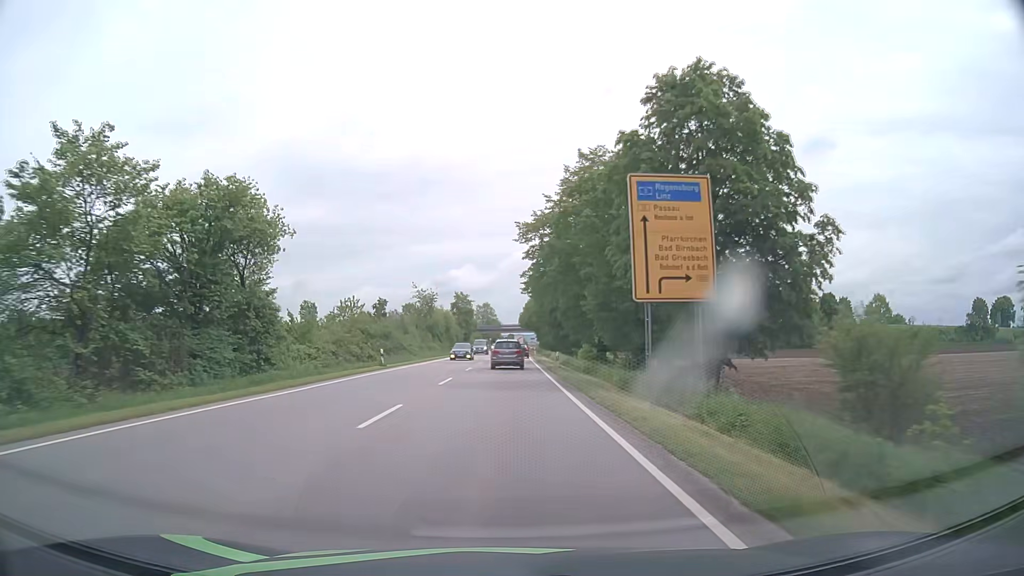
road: primary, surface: asphalt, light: Day
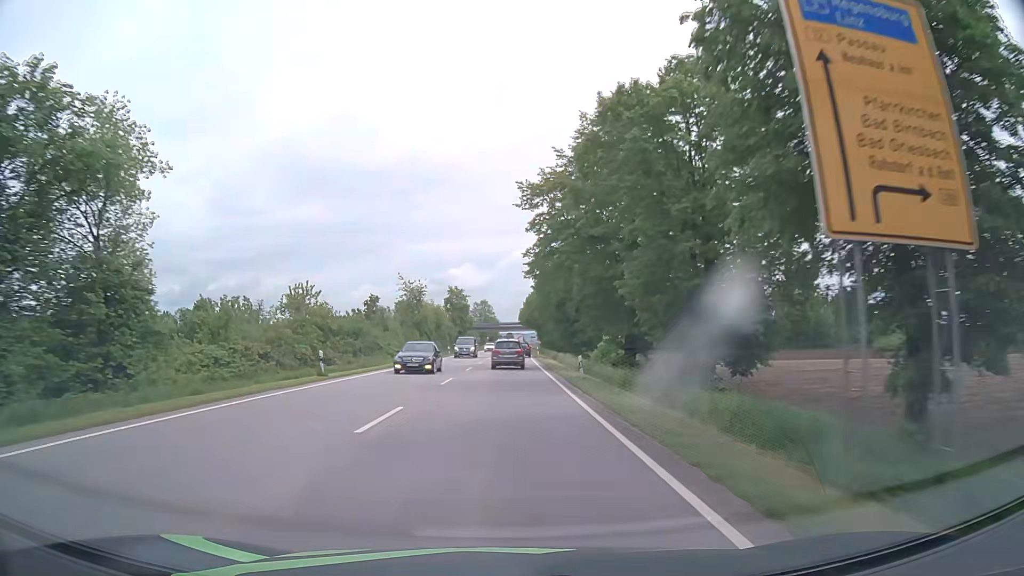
(0.0, +12.2) m; 0°
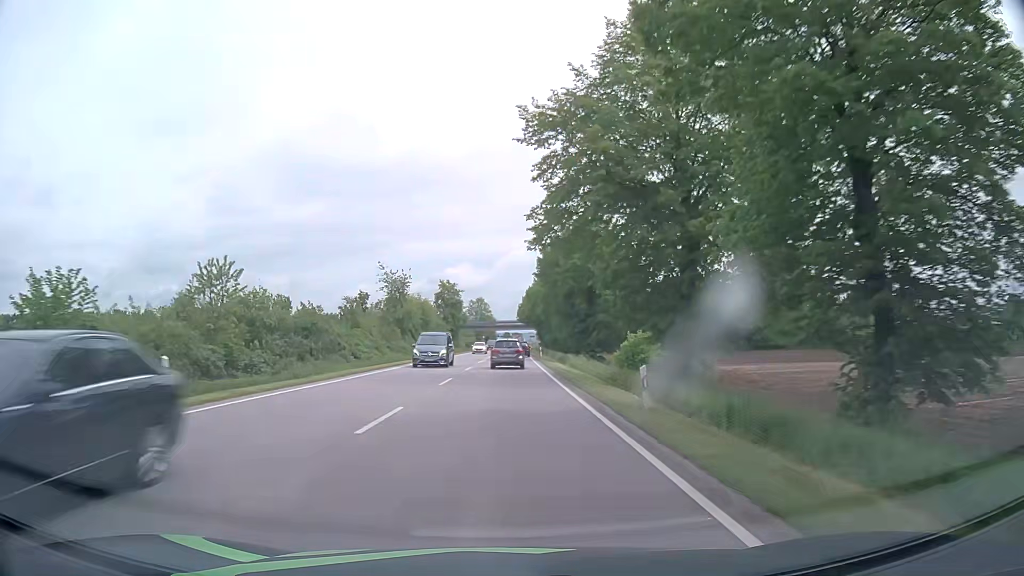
(0.0, +12.1) m; 0°
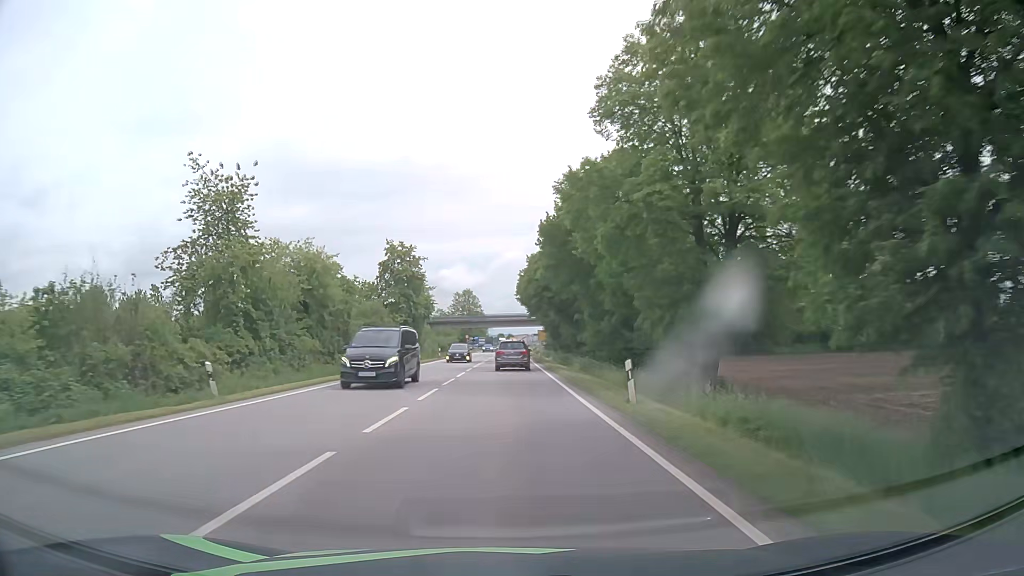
(+0.3, +47.4) m; 0°
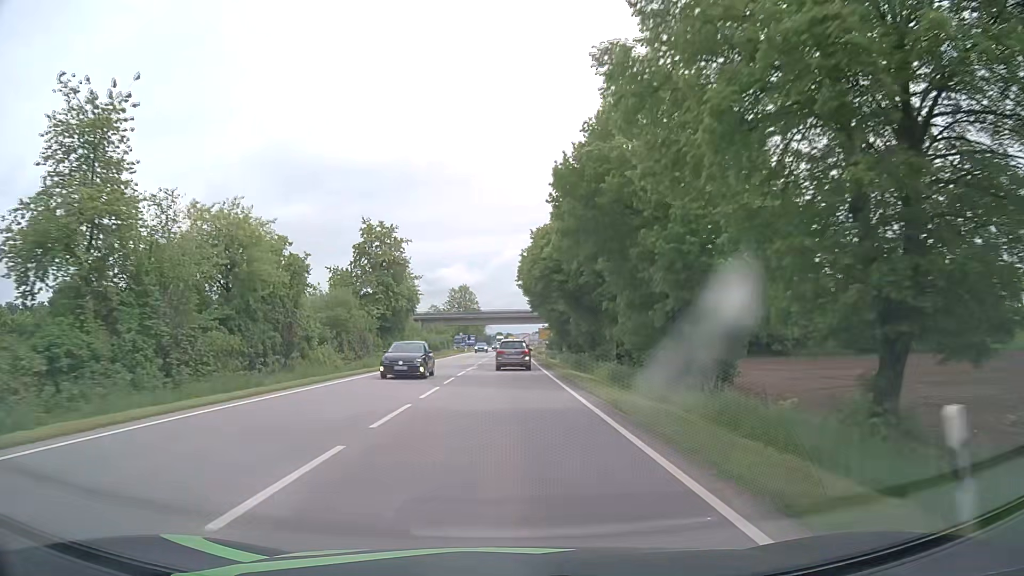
(0.0, +11.6) m; 0°
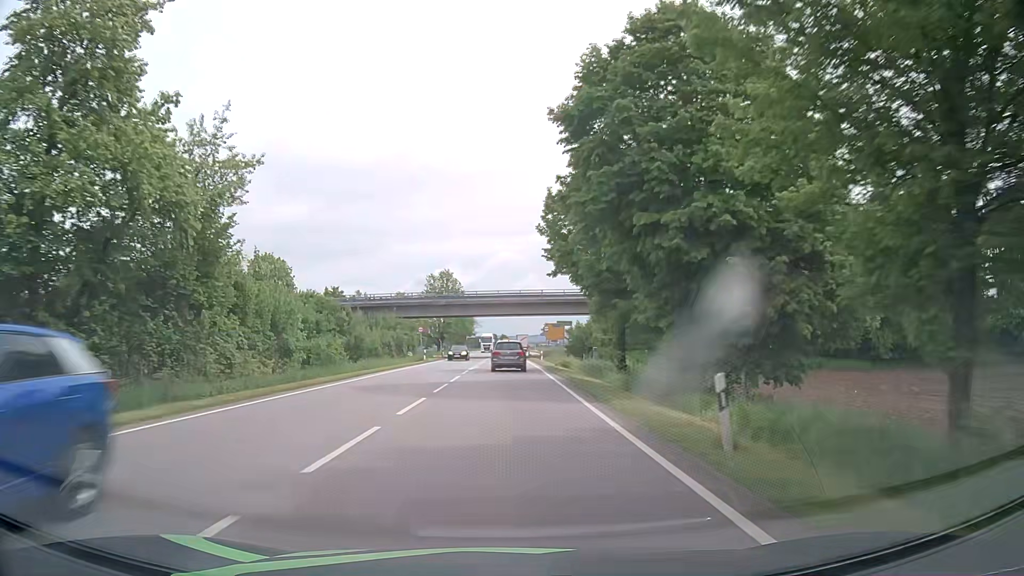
(-0.1, +45.6) m; 0°
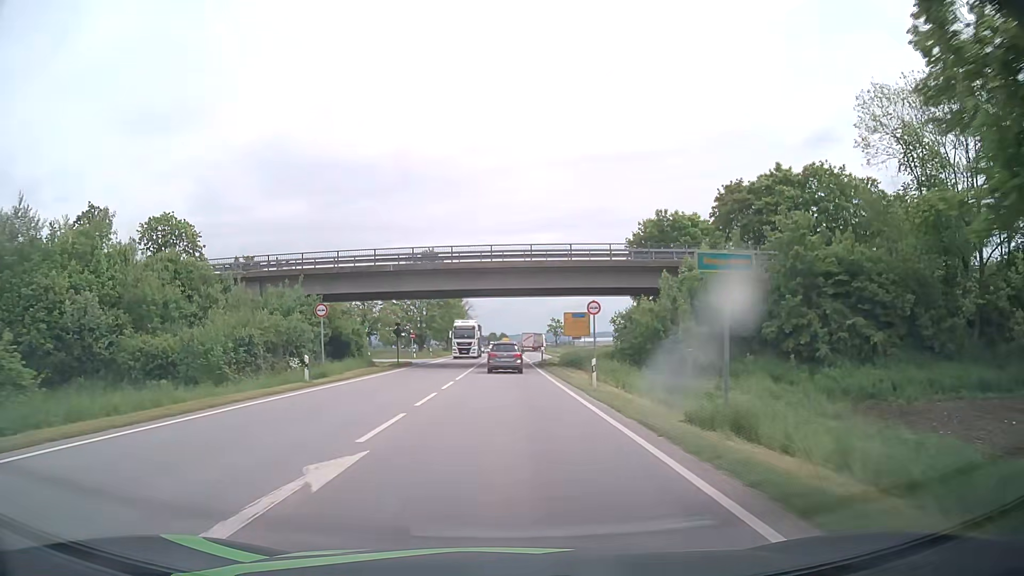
(+0.1, +33.7) m; 0°
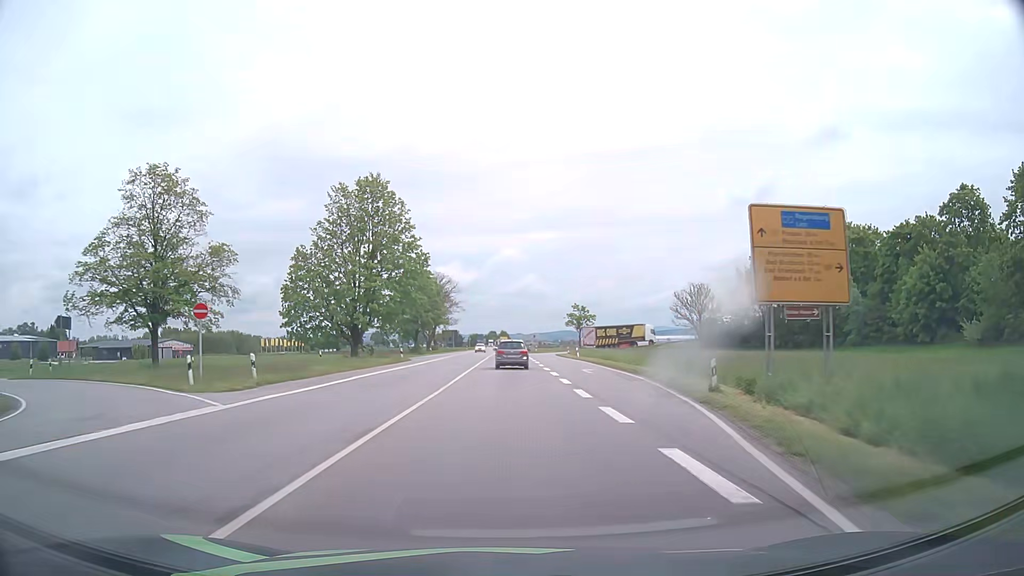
(0.0, +55.6) m; 0°
(0, +10) (0, +20) (0, +30) (0, +40) (0, +50) (0, +60) (0, +70) (0, +80) (0, +90) (+1, +100) m
